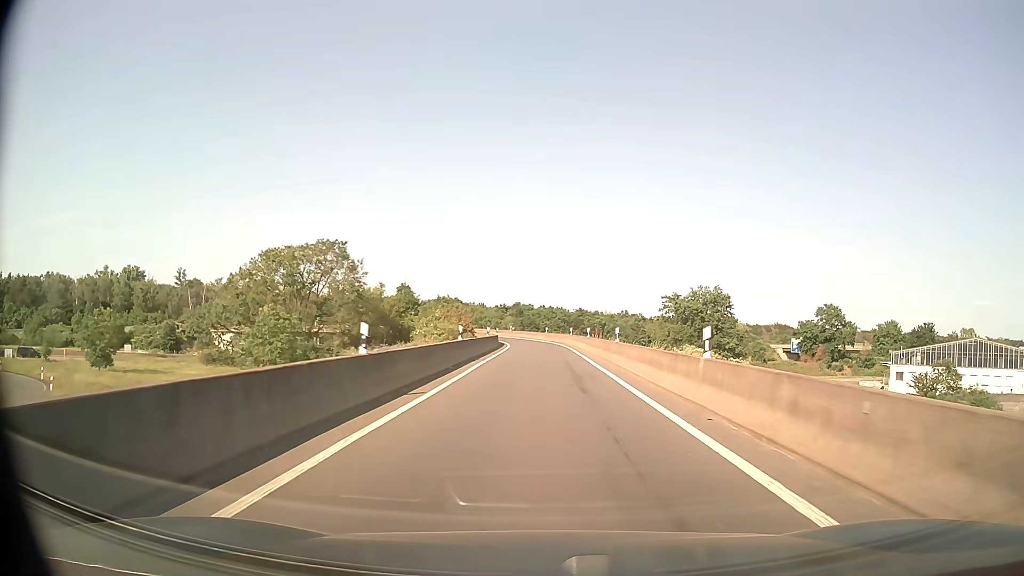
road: motorway_link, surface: asphalt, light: Day
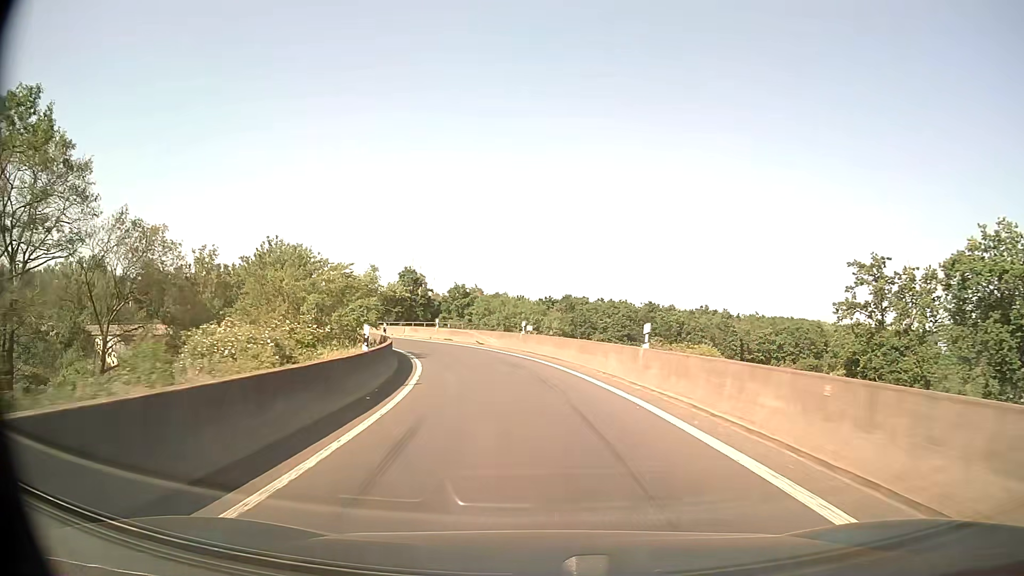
(-0.5, +57.5) m; -4°
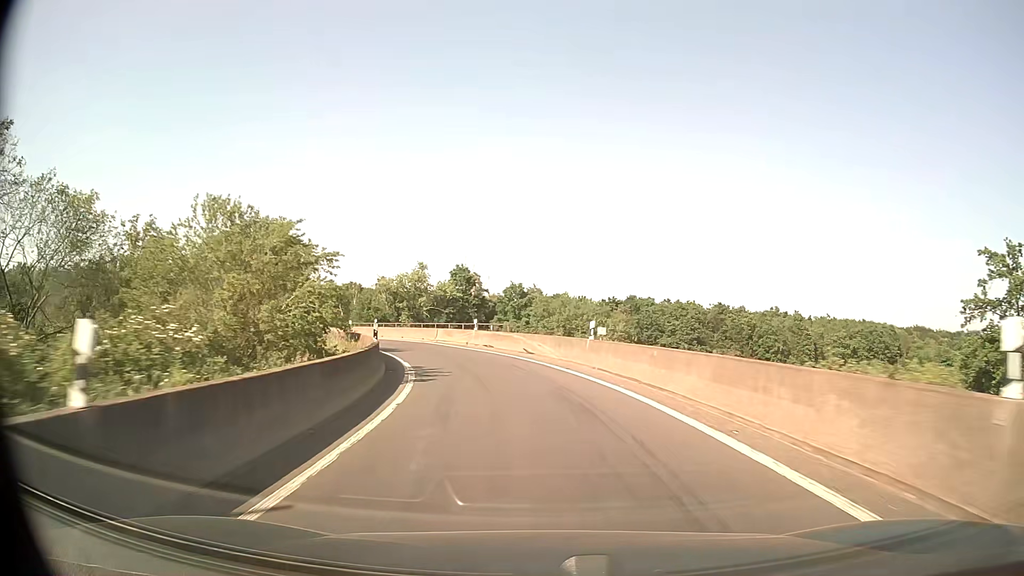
(-0.5, +11.1) m; -5°
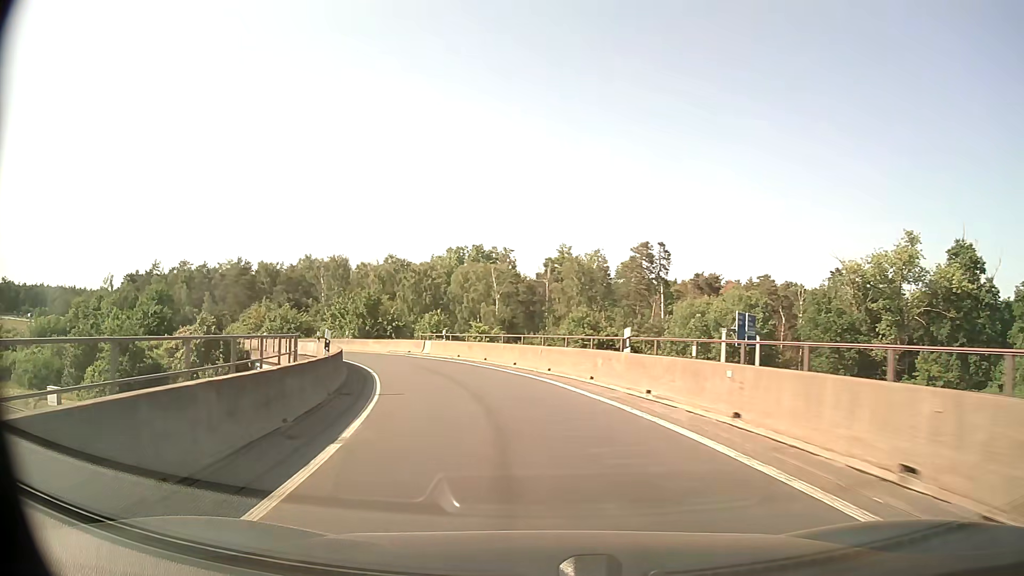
(-15.8, +50.1) m; -37°
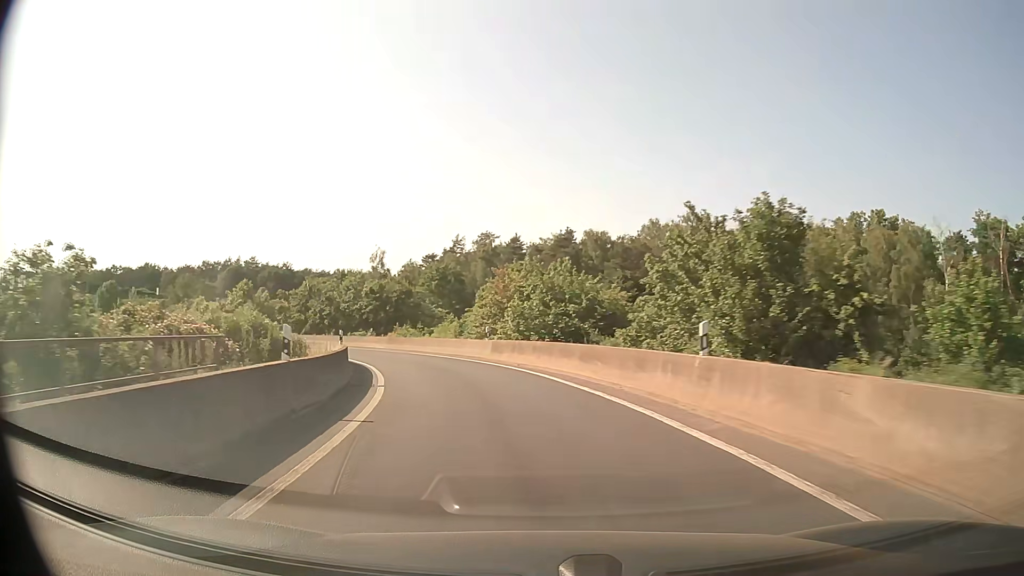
(-10.9, +39.2) m; -31°
